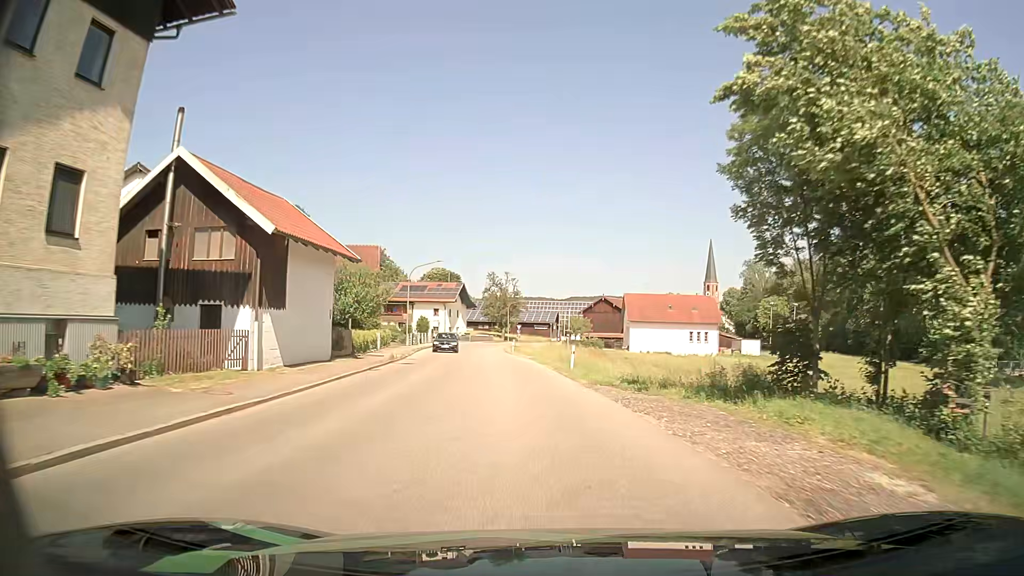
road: tertiary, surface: asphalt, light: Day
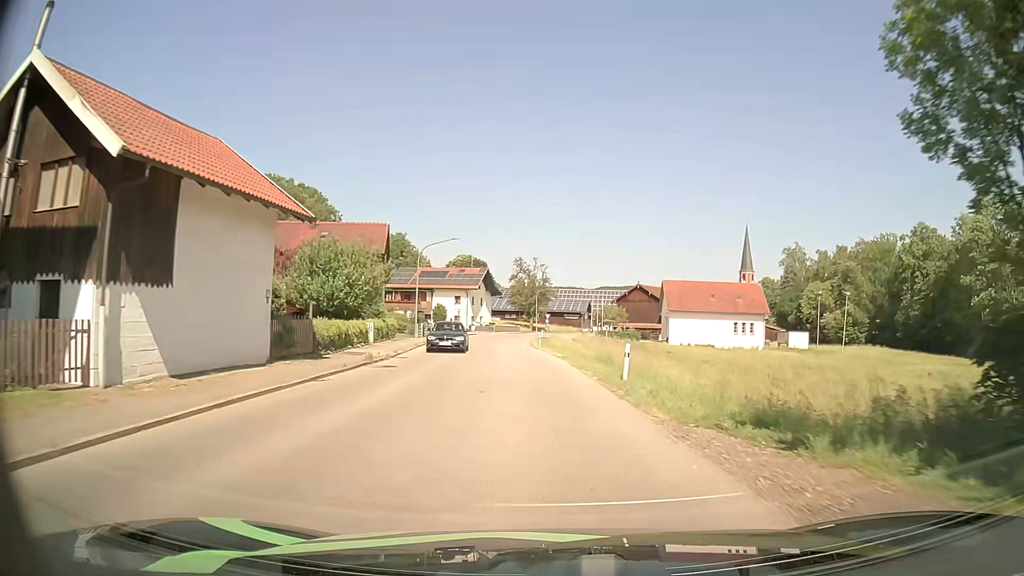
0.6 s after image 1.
(-0.2, +8.4) m; -3°
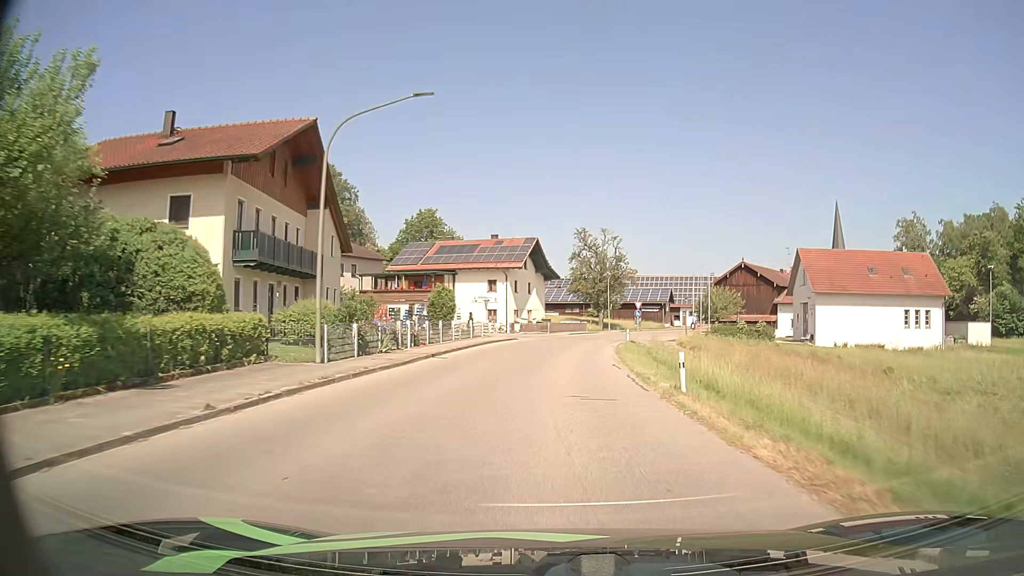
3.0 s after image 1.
(-1.8, +31.8) m; -5°
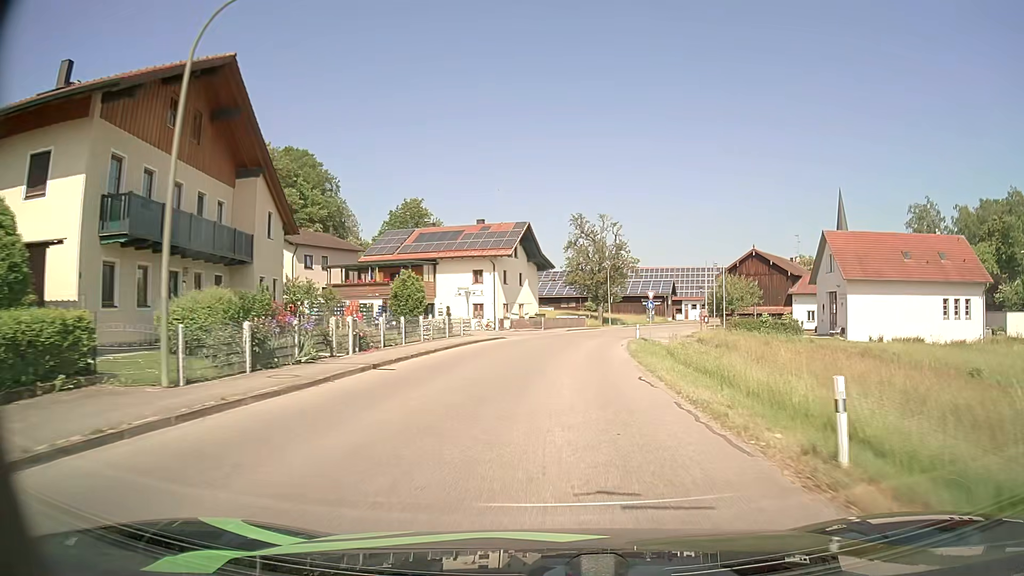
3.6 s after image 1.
(0.0, +7.6) m; +1°
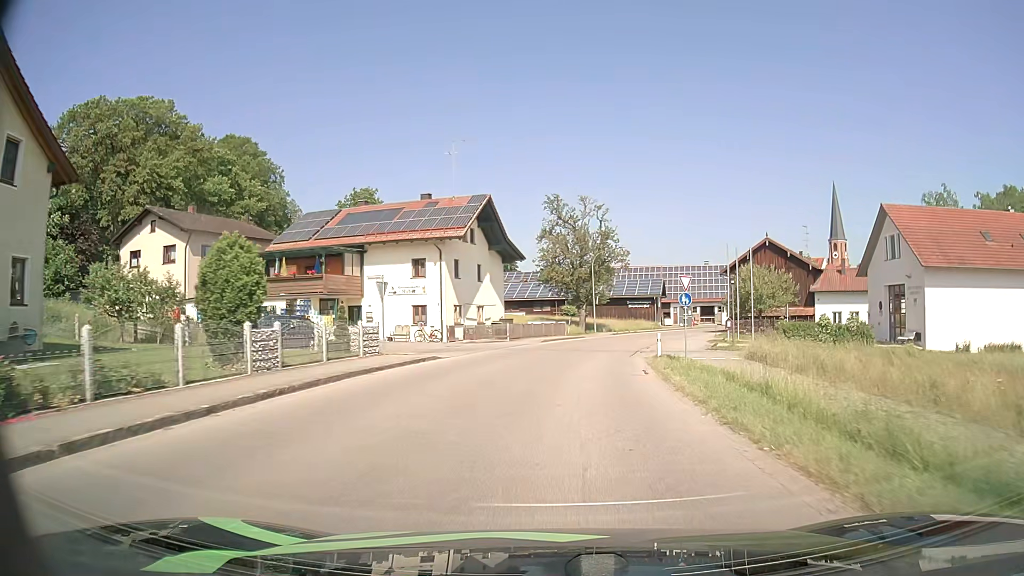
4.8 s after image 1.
(+0.2, +15.0) m; +2°
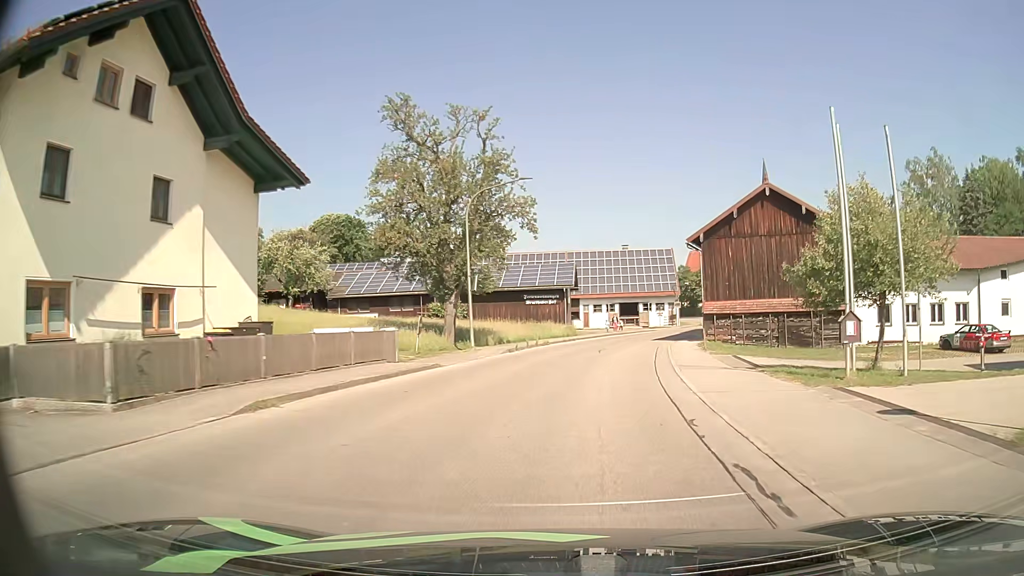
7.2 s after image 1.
(+2.2, +29.0) m; +9°
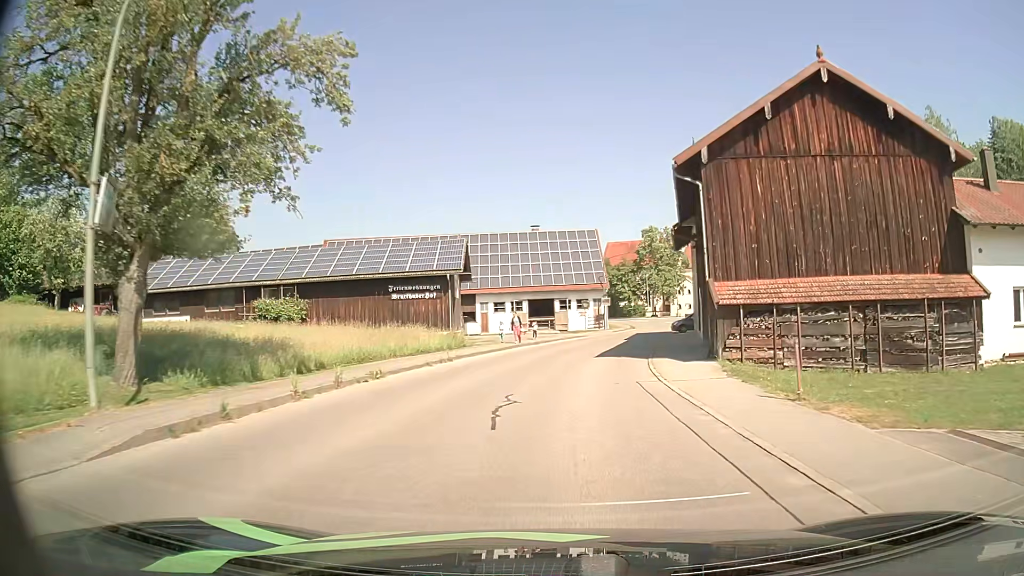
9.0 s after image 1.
(+1.5, +21.2) m; +8°
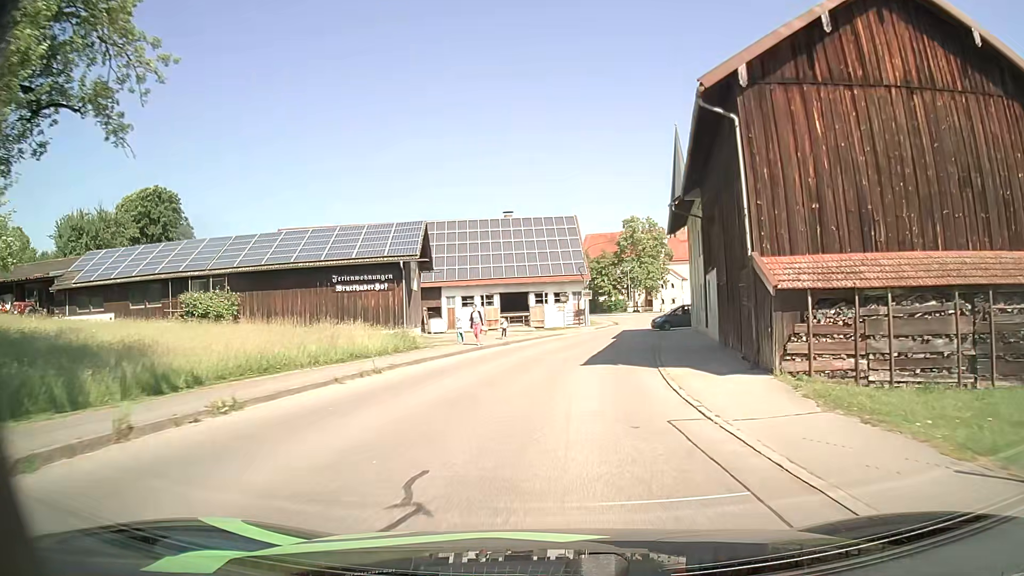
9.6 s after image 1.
(+0.1, +6.7) m; +2°
(0, +10) (+1, +20) (+3, +30) (+5, +40) (+7, +49) (+10, +59) (+11, +69) (+12, +79) (+11, +89) (+8, +98) m
